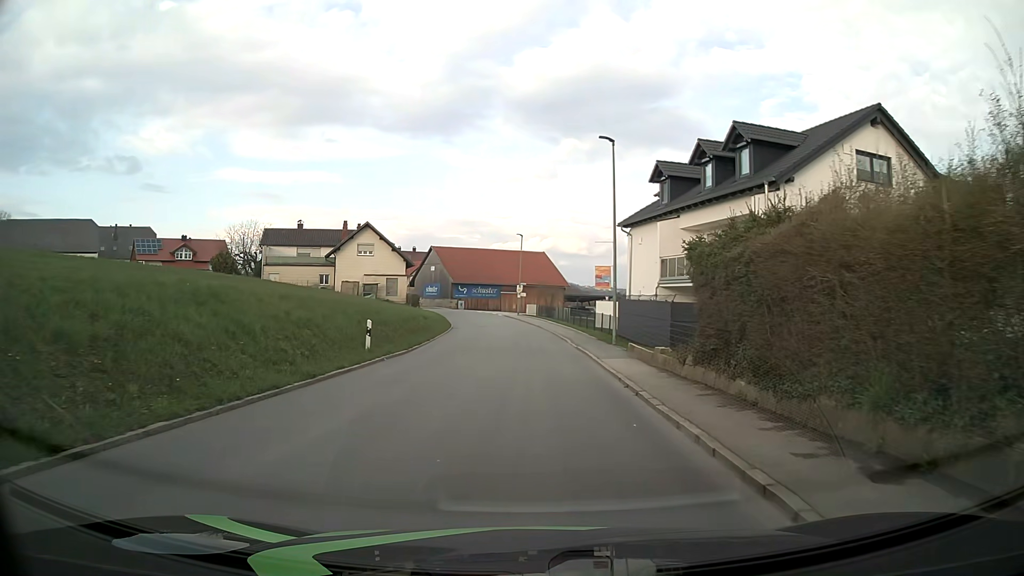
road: tertiary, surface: asphalt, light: Day
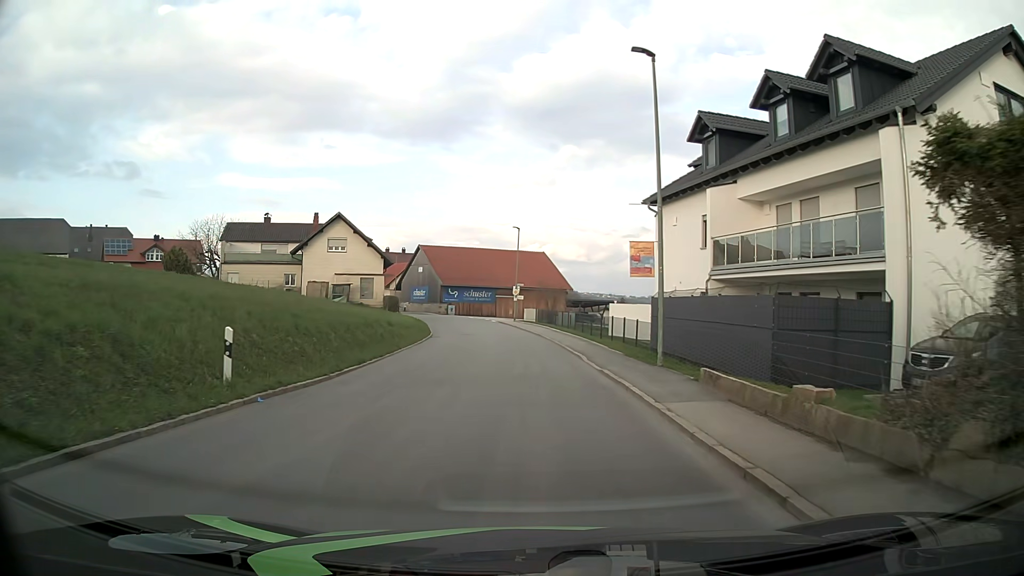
(+0.1, +9.4) m; +1°
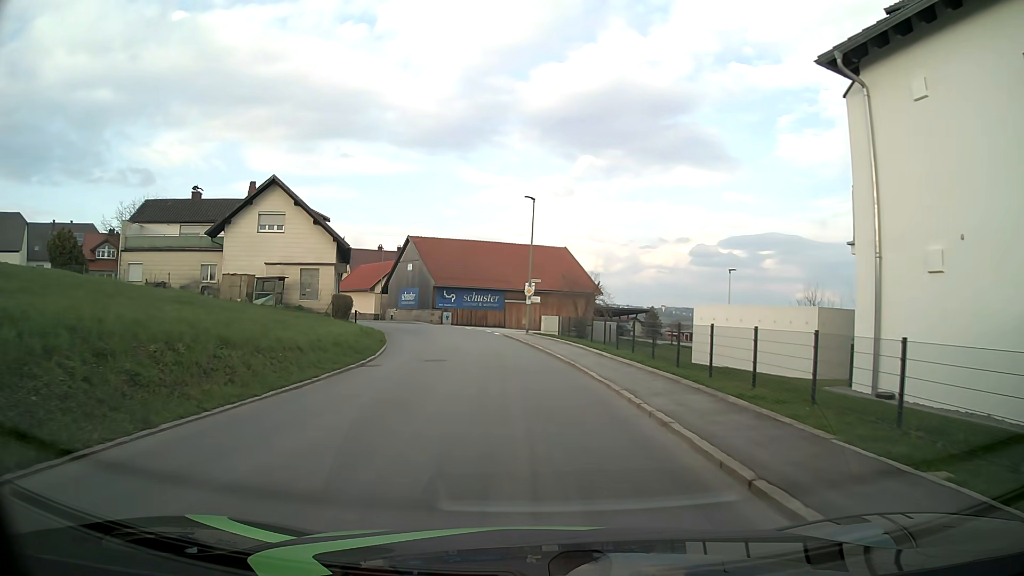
(-0.4, +18.1) m; -2°
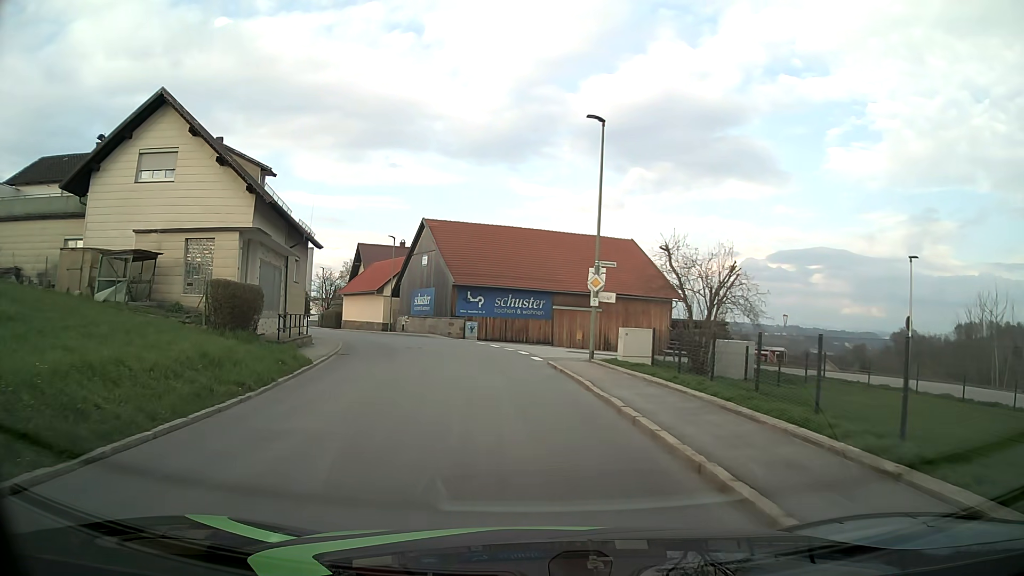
(-0.4, +17.7) m; -4°
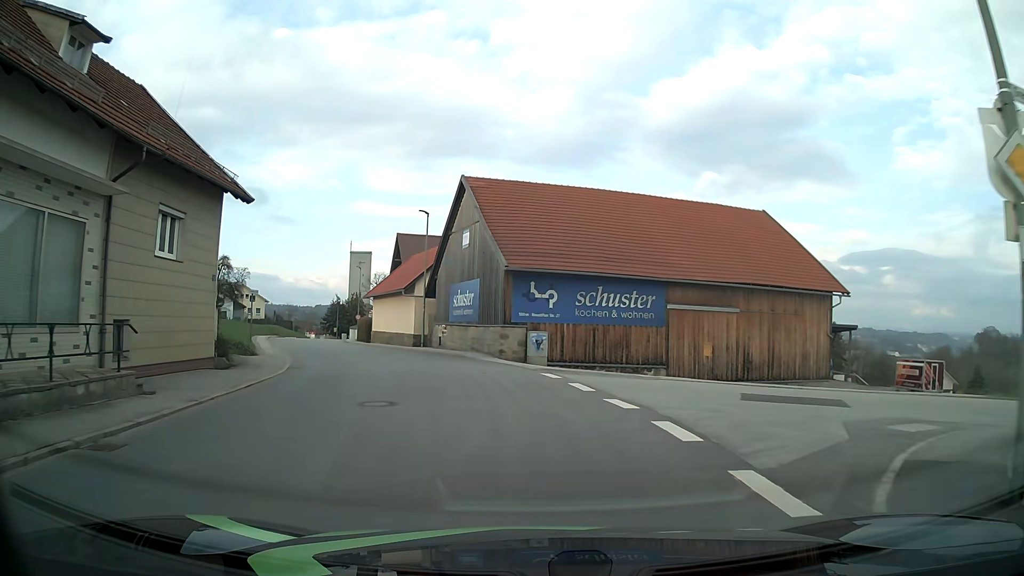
(-0.8, +17.5) m; -6°
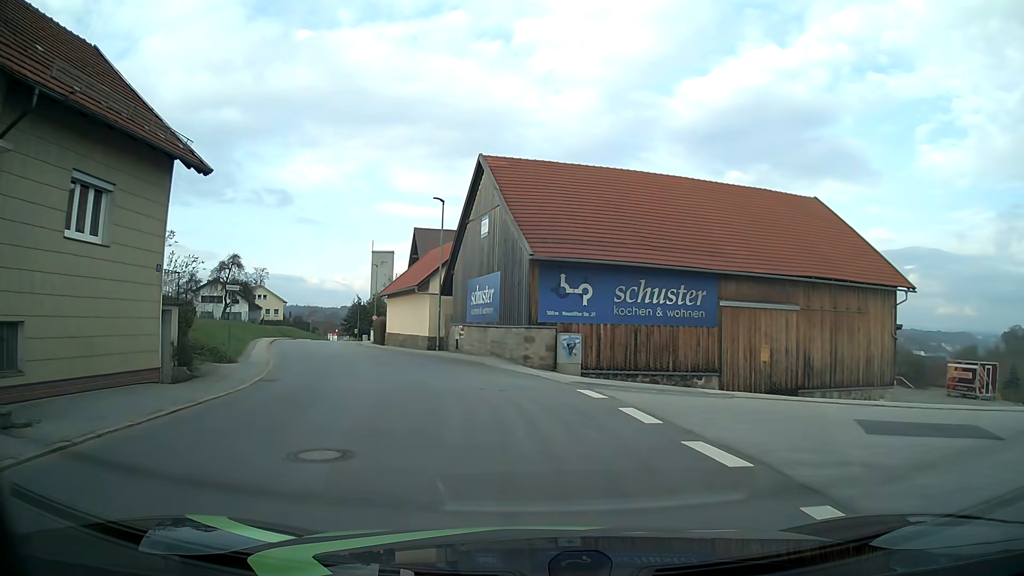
(-0.1, +4.4) m; -2°
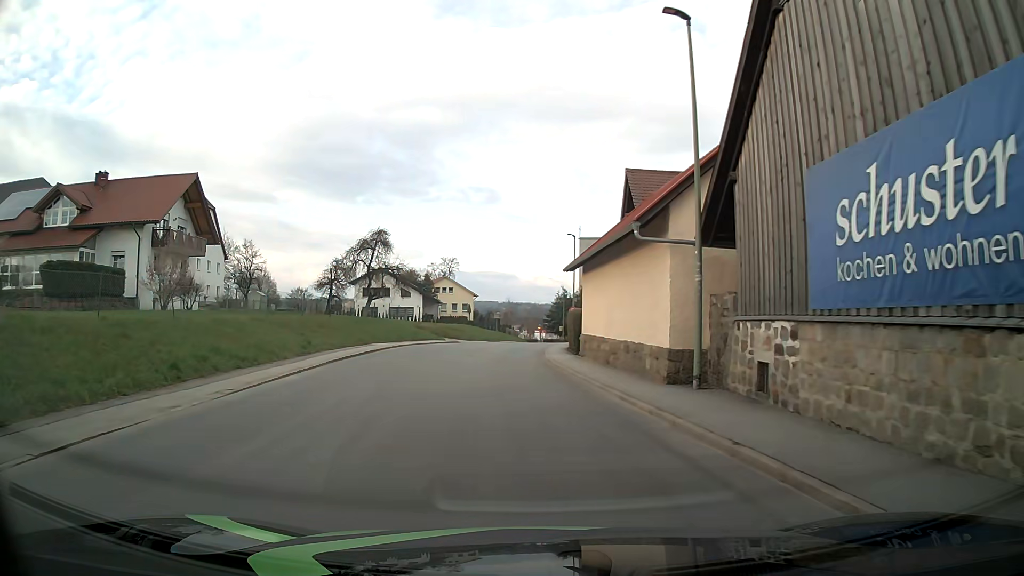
(-3.5, +21.8) m; -19°
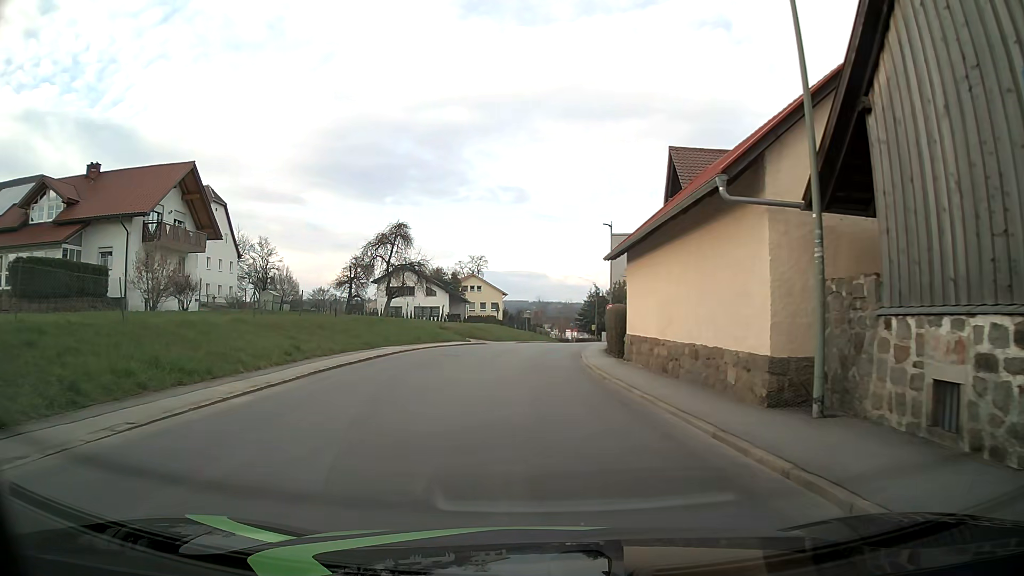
(-0.1, +4.5) m; -3°
(0, +10) (0, +20) (0, +30) (+1, +40) (+3, +50) (+5, +60) (+7, +69) (+9, +79) (+10, +89) (+11, +99) m
